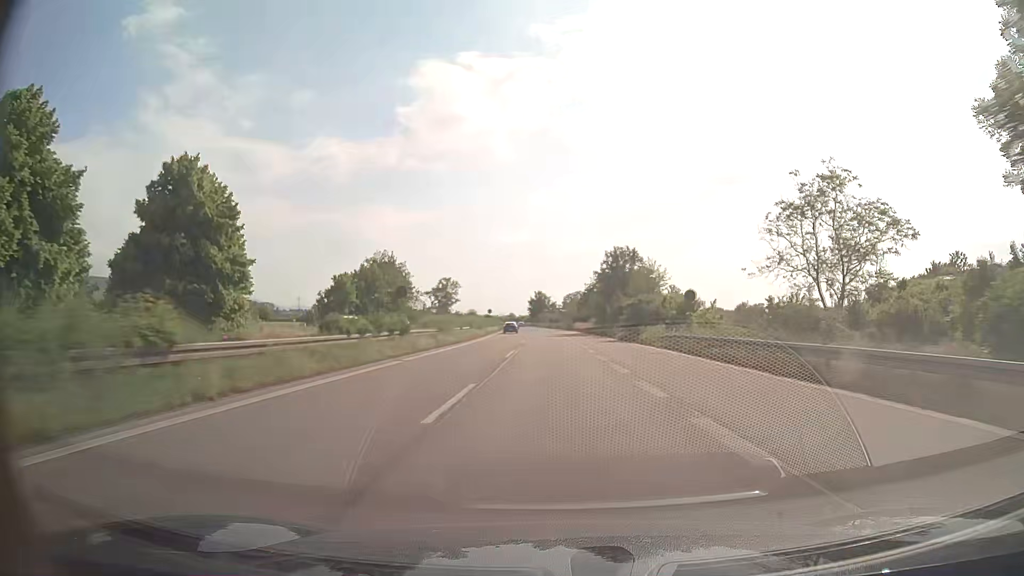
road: trunk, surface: asphalt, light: Day
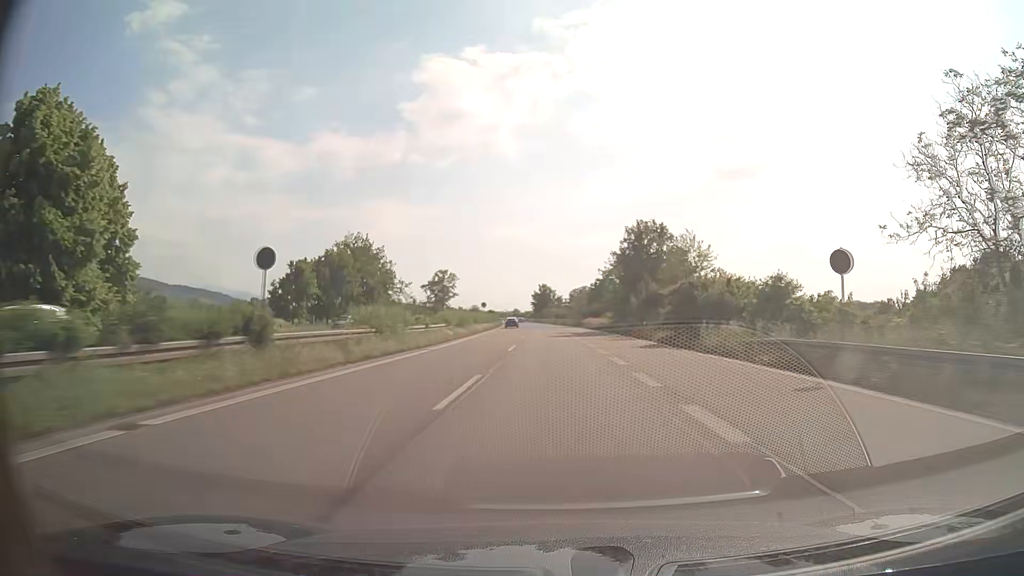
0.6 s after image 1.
(-0.1, +16.9) m; 0°
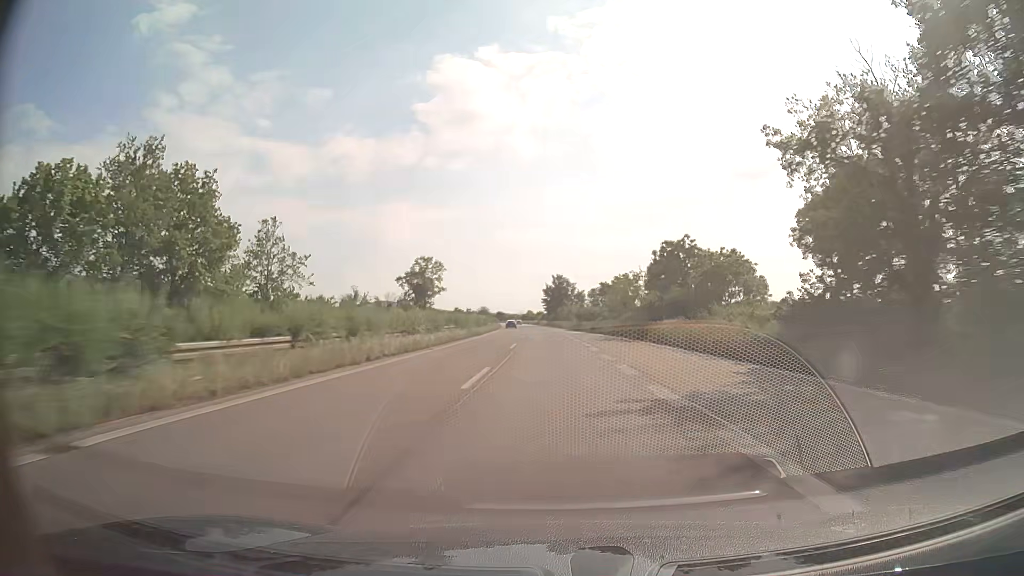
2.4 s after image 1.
(-0.6, +50.8) m; -2°
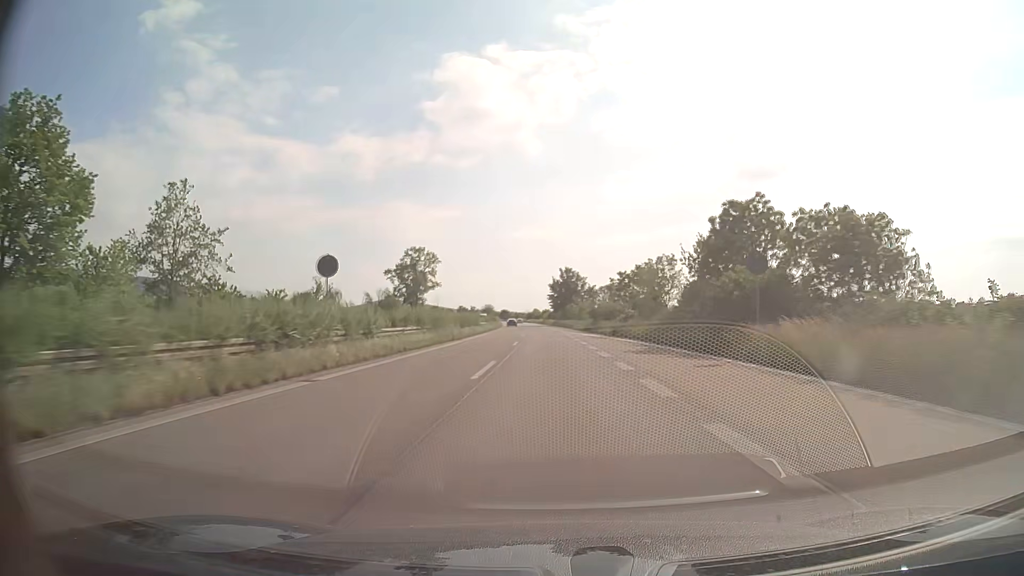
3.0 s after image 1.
(0.0, +16.9) m; 0°
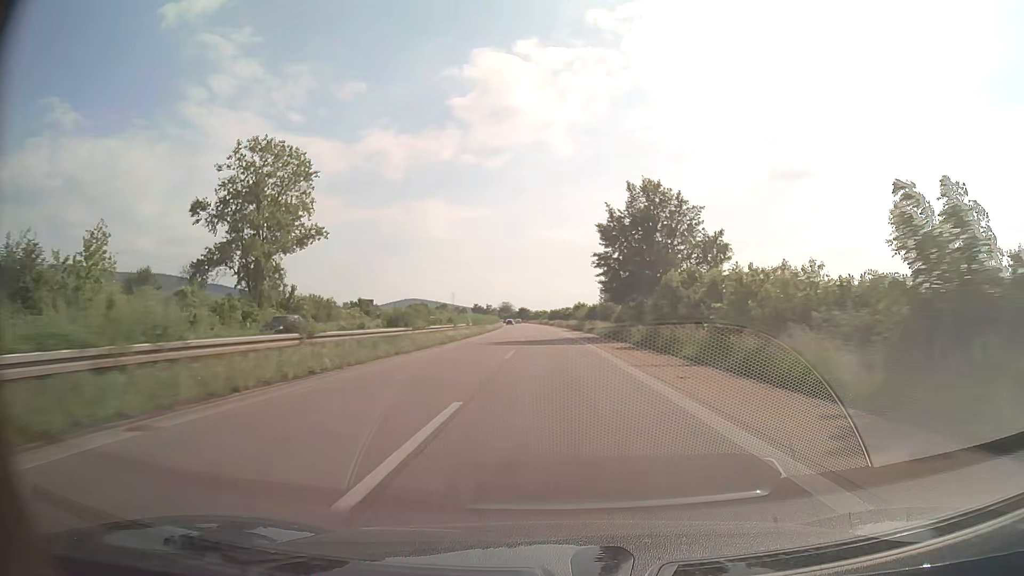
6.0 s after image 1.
(-2.0, +84.4) m; -2°
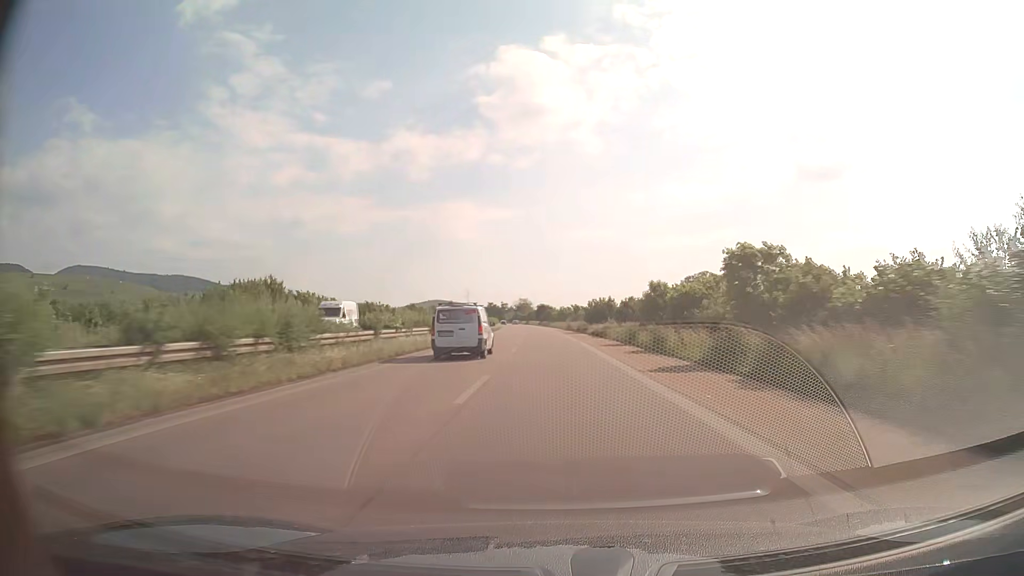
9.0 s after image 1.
(-1.9, +84.0) m; -2°
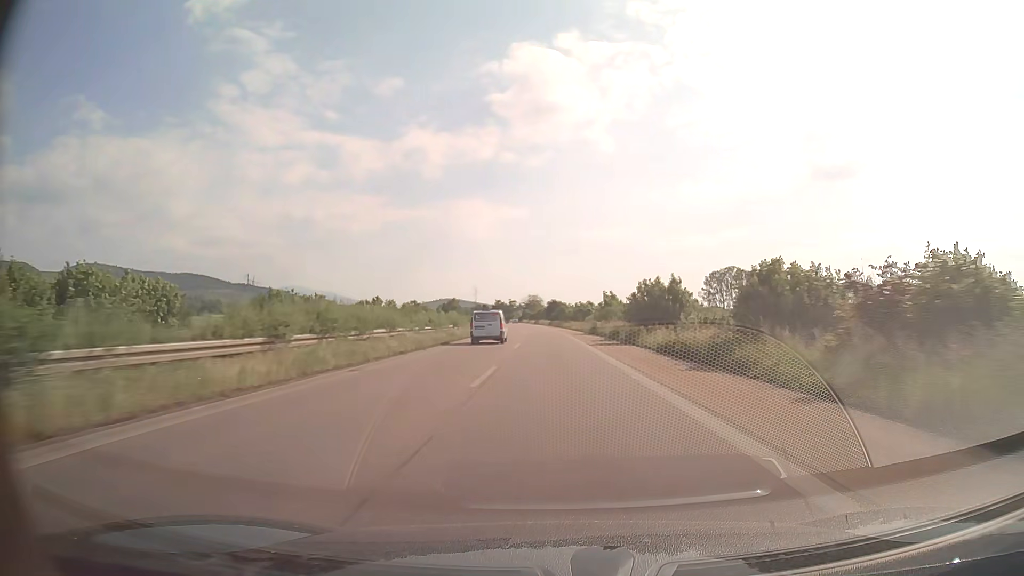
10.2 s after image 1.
(-0.3, +33.5) m; -1°
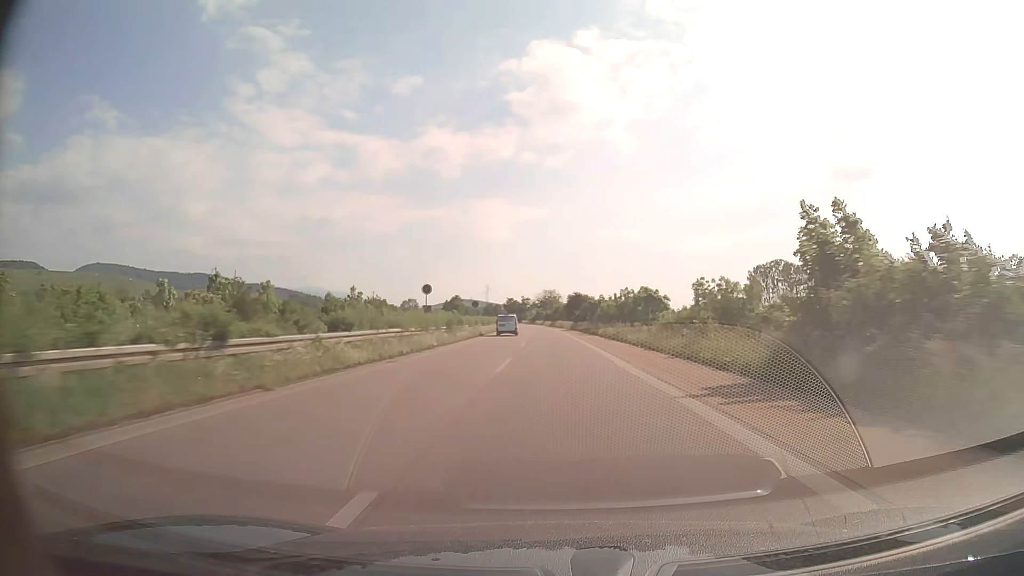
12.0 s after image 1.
(-0.6, +50.1) m; -1°
(0, +10) (0, +20) (0, +30) (0, +40) (-1, +50) (-1, +60) (-1, +70) (-1, +80) (-2, +90) (-2, +100) m
